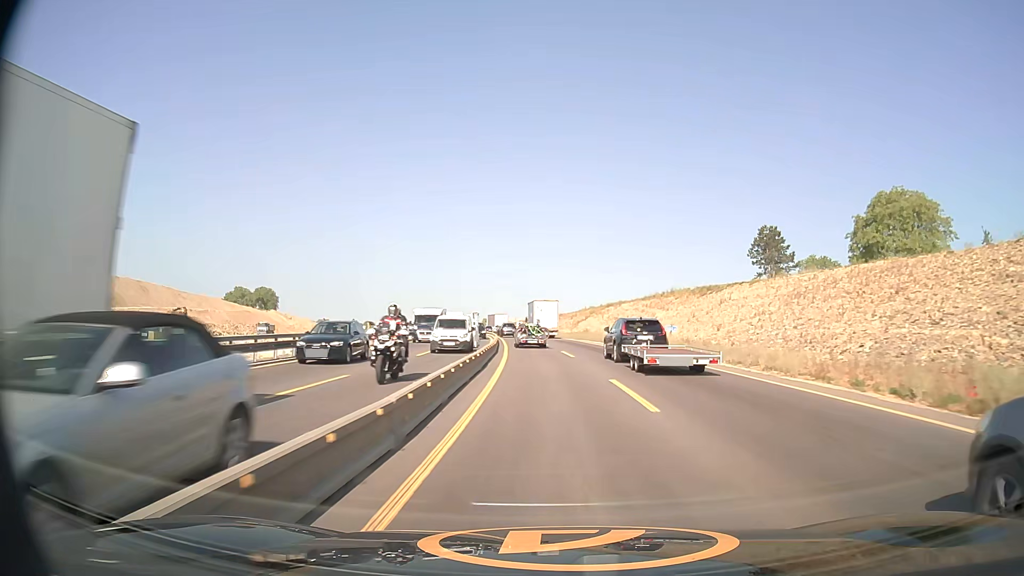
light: Day
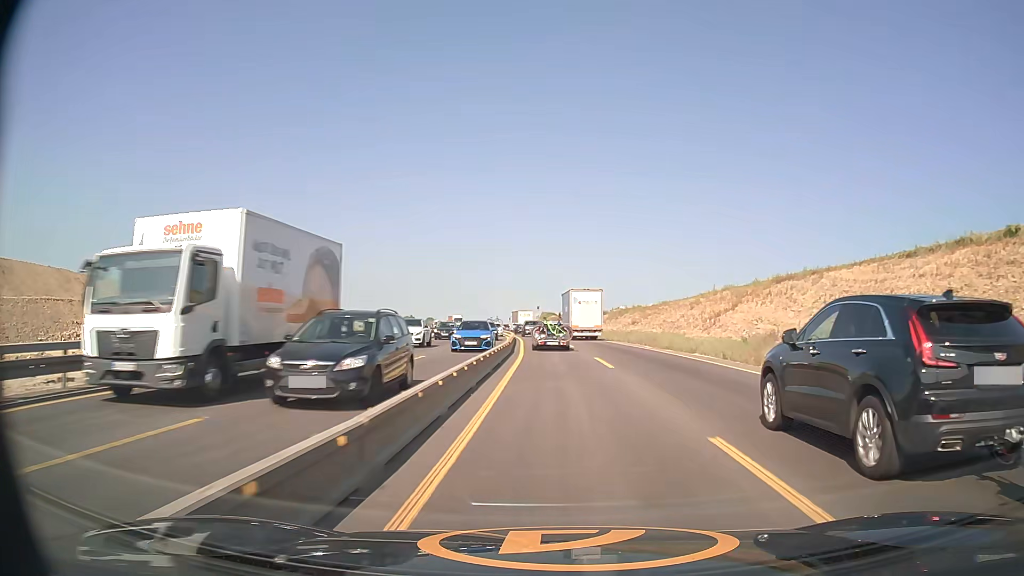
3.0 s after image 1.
(-3.2, +61.9) m; -6°
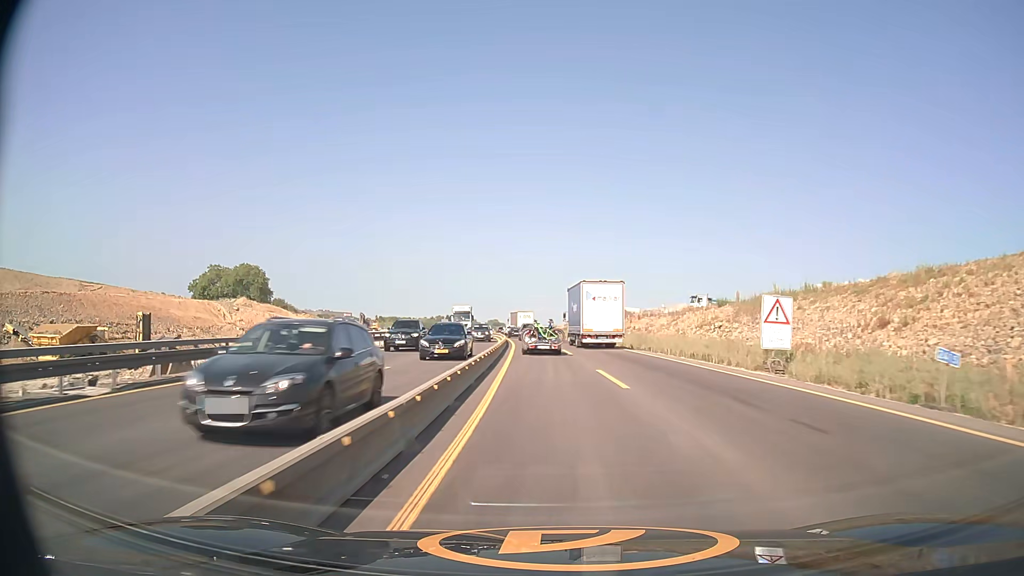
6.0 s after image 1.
(-1.6, +58.4) m; -4°
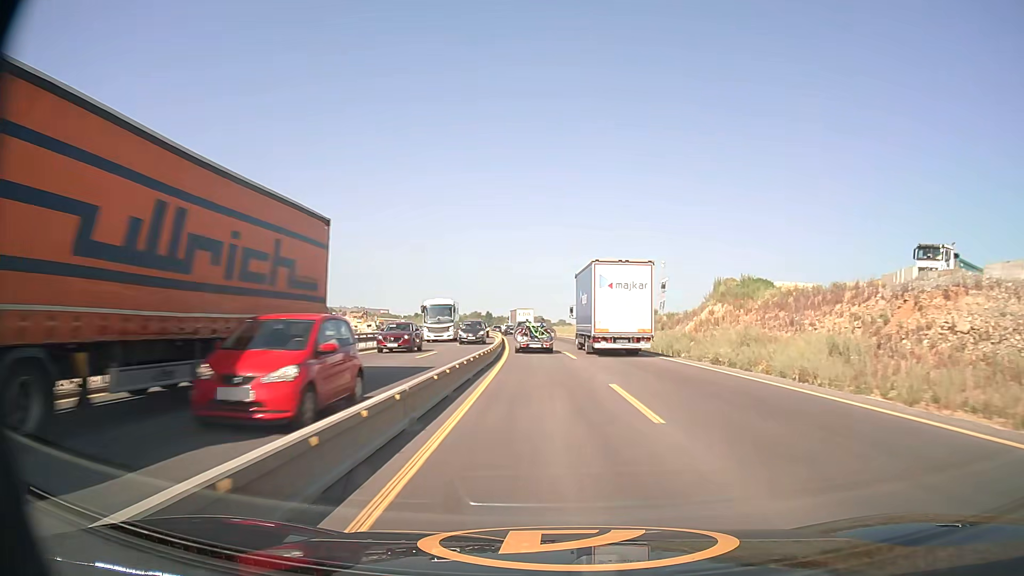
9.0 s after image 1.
(-2.1, +58.9) m; -4°
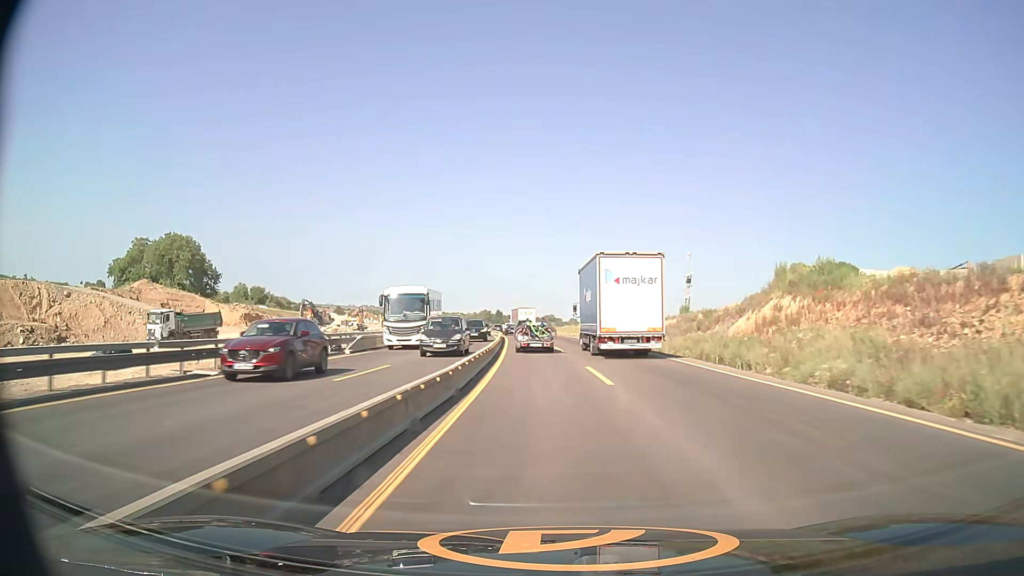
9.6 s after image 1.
(-0.1, +12.1) m; -1°
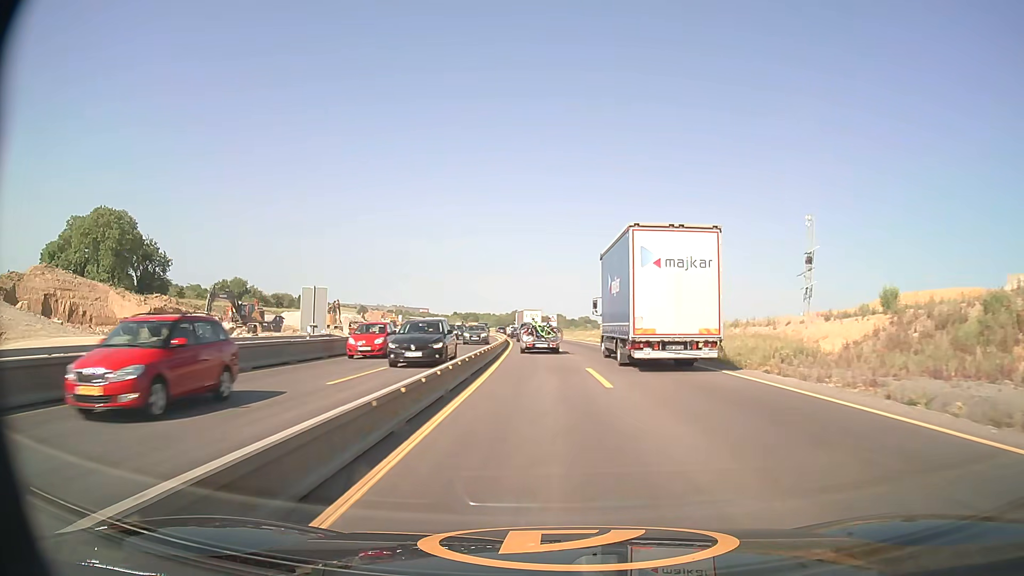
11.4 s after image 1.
(-0.9, +36.6) m; -3°
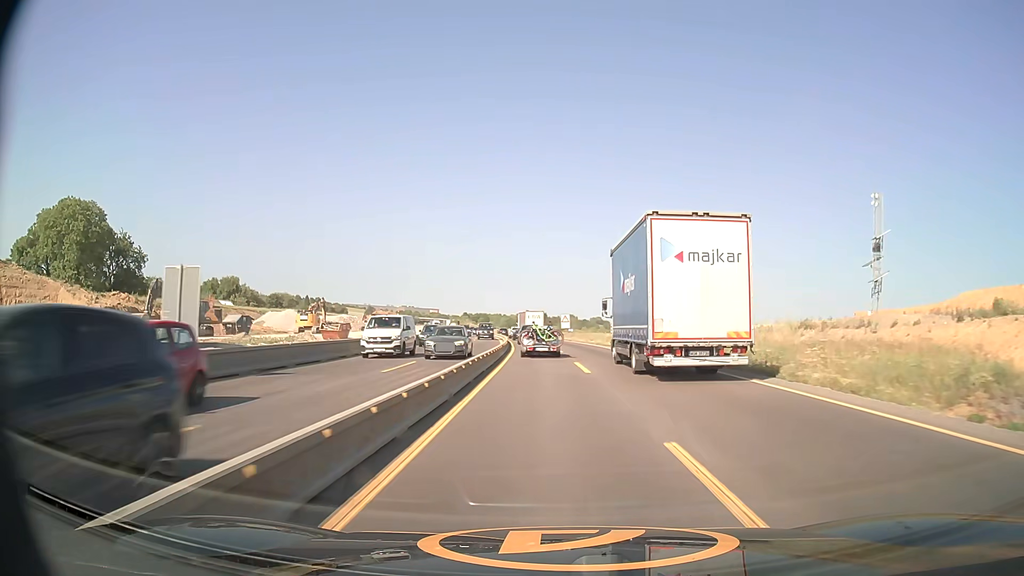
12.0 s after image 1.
(-0.1, +12.3) m; -1°
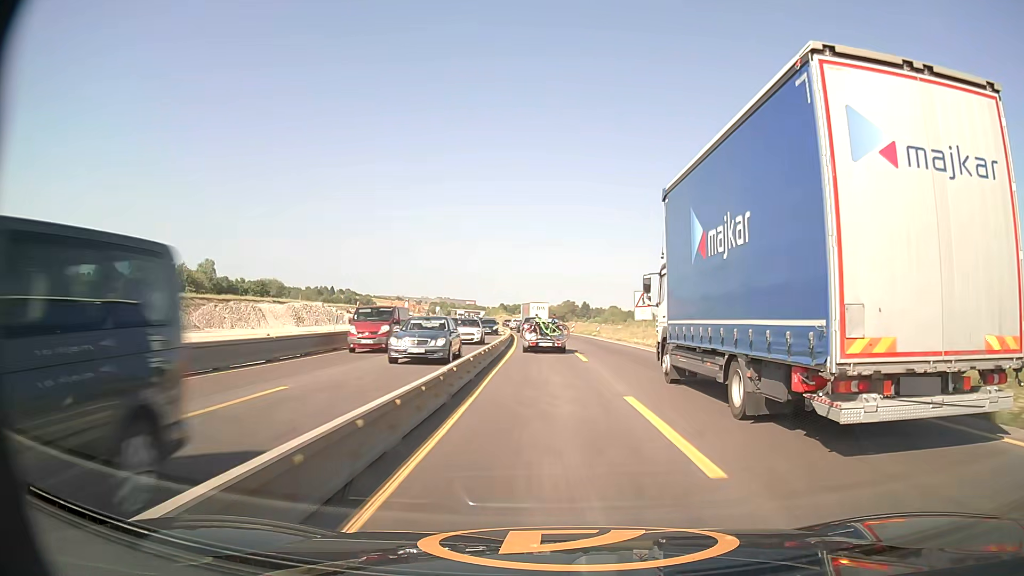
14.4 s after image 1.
(-1.4, +49.3) m; -3°
(0, +10) (0, +20) (-1, +30) (-1, +40) (-1, +50) (-2, +60) (-3, +70) (-4, +80) (-5, +90) (-6, +100) m
